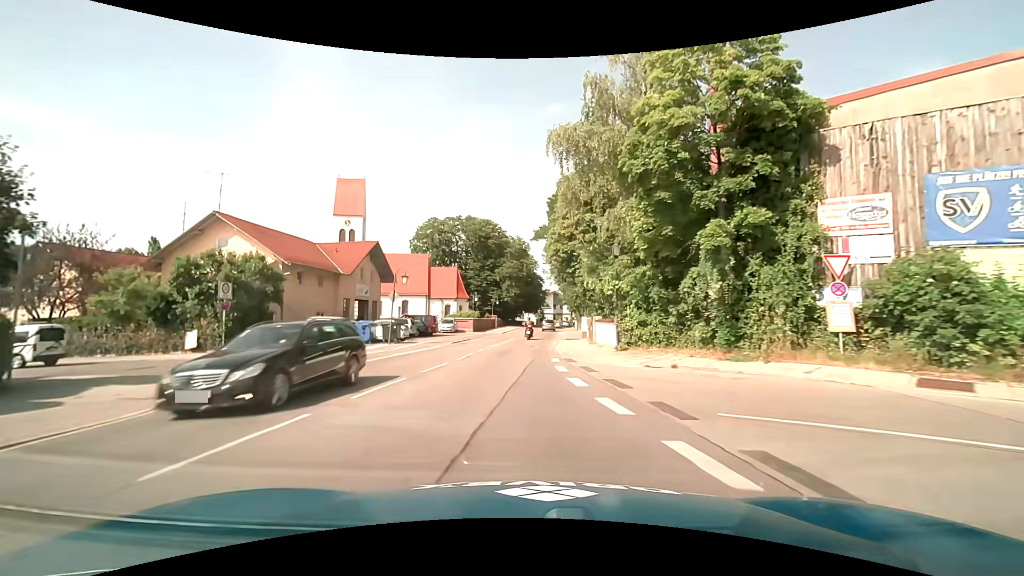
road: tertiary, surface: asphalt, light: Day
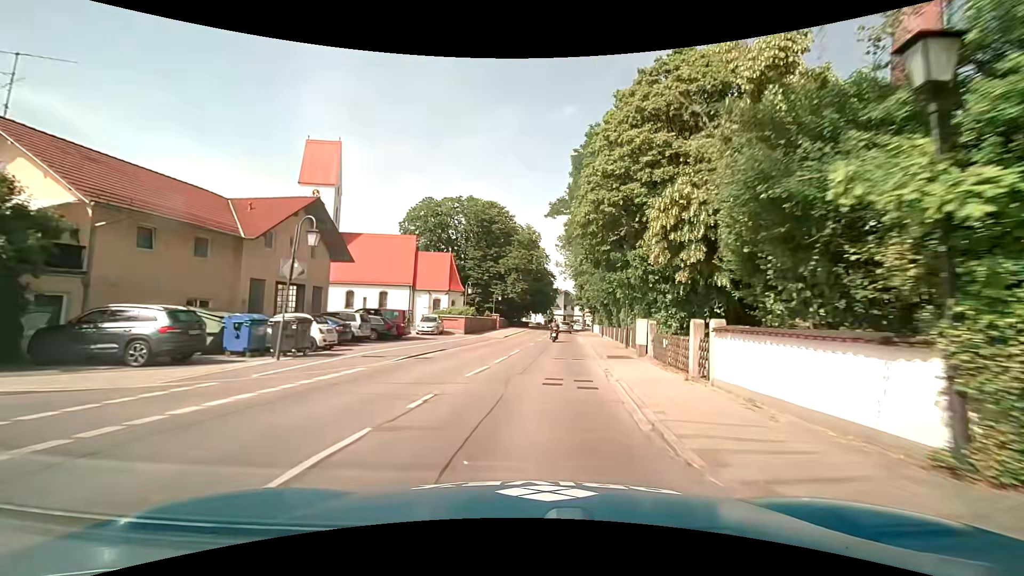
(-0.8, +14.7) m; -3°
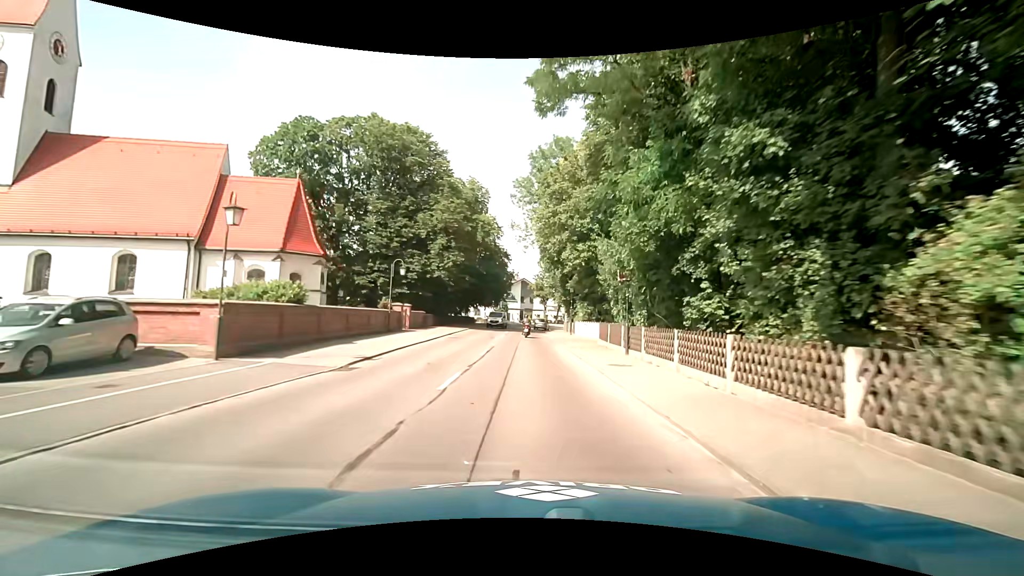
(+1.4, +29.8) m; +5°
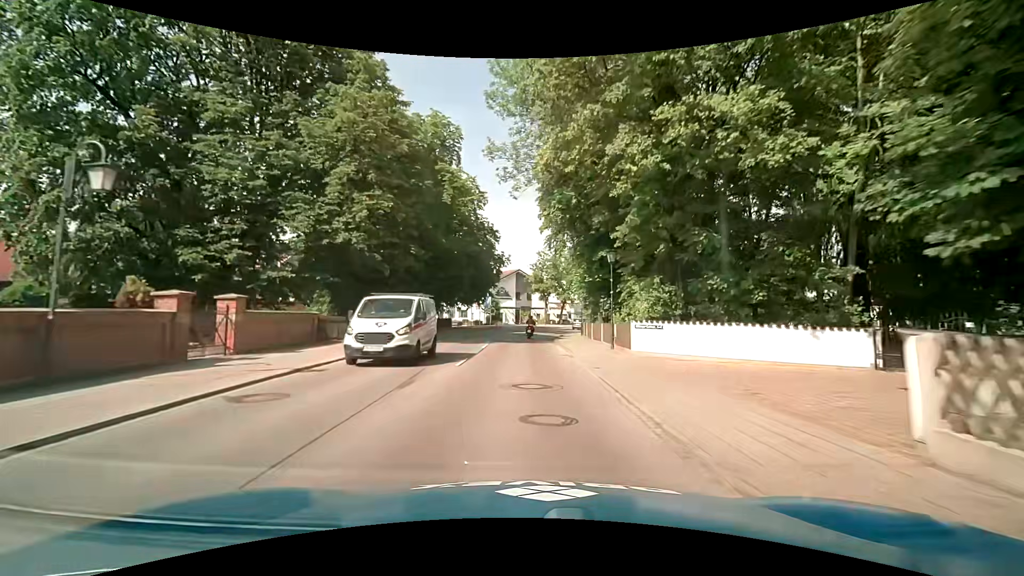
(+0.2, +22.7) m; +1°
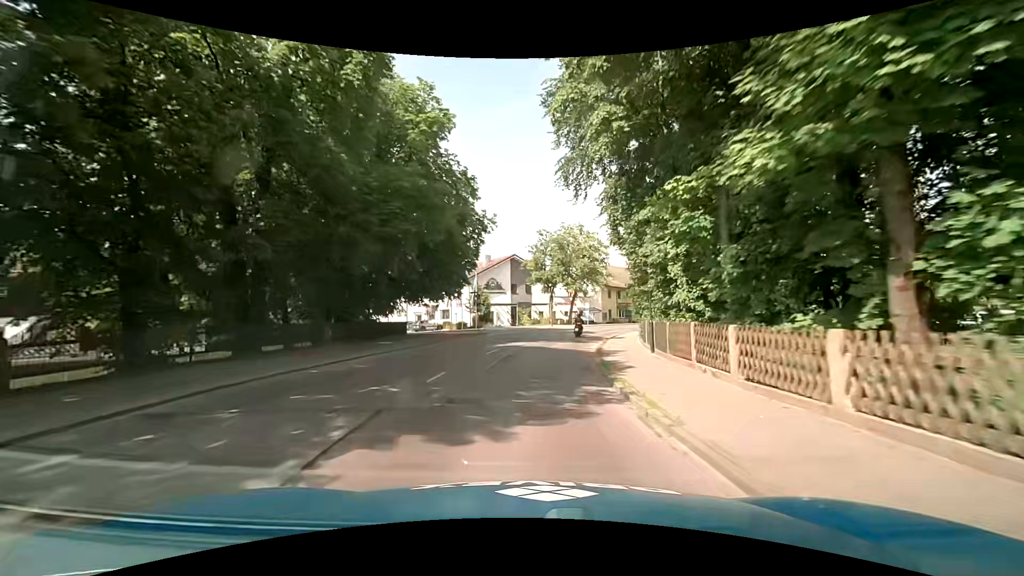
(-0.3, +22.6) m; +1°
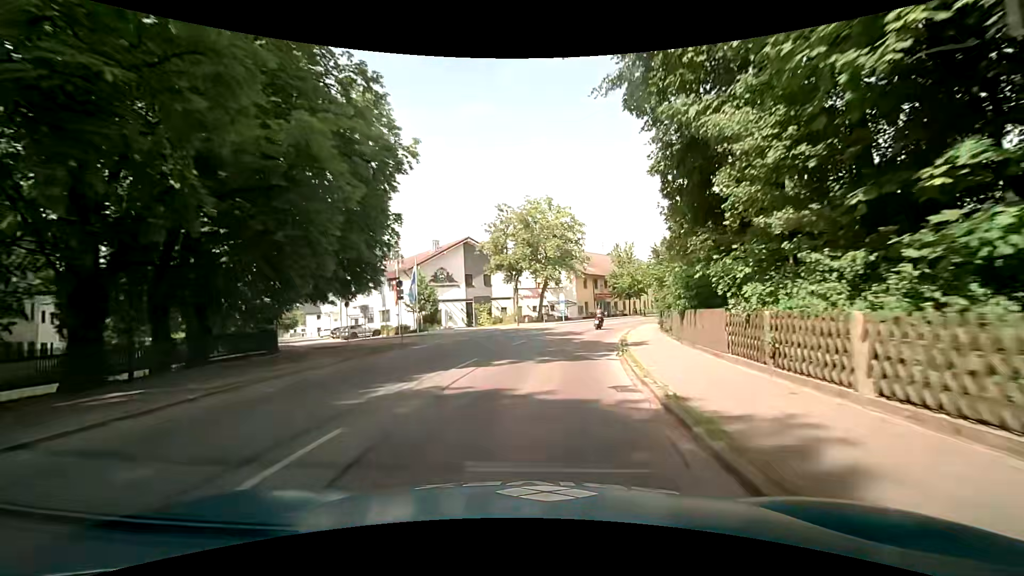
(0.0, +14.9) m; +2°
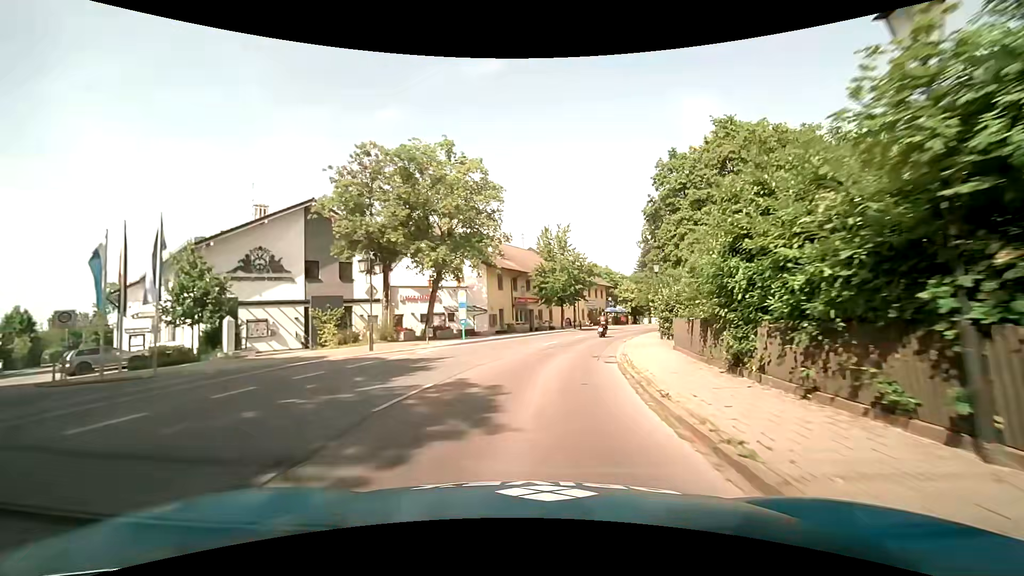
(+1.9, +22.0) m; +10°
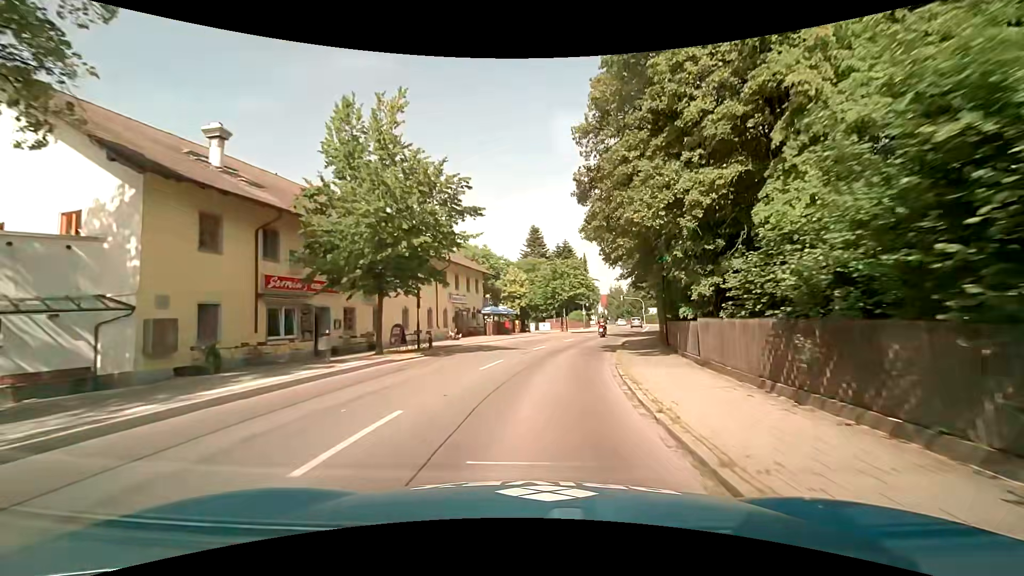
(+3.9, +28.9) m; +15°
(0, +10) (+2, +20) (+4, +30) (+6, +39) (+9, +49) (+12, +59) (+14, +68) (+17, +78) (+19, +88) (+21, +97) m
